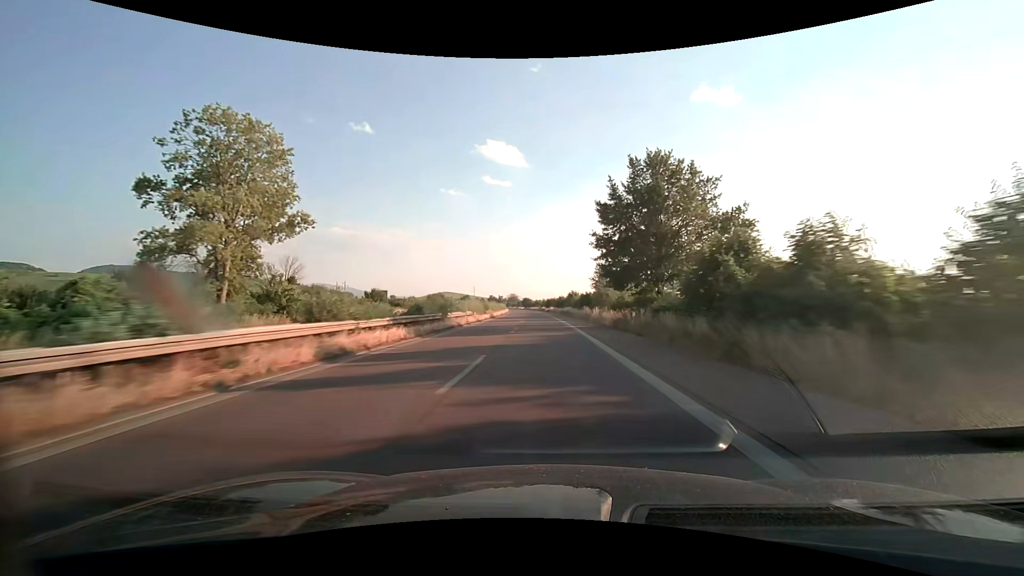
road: trunk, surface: asphalt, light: Day
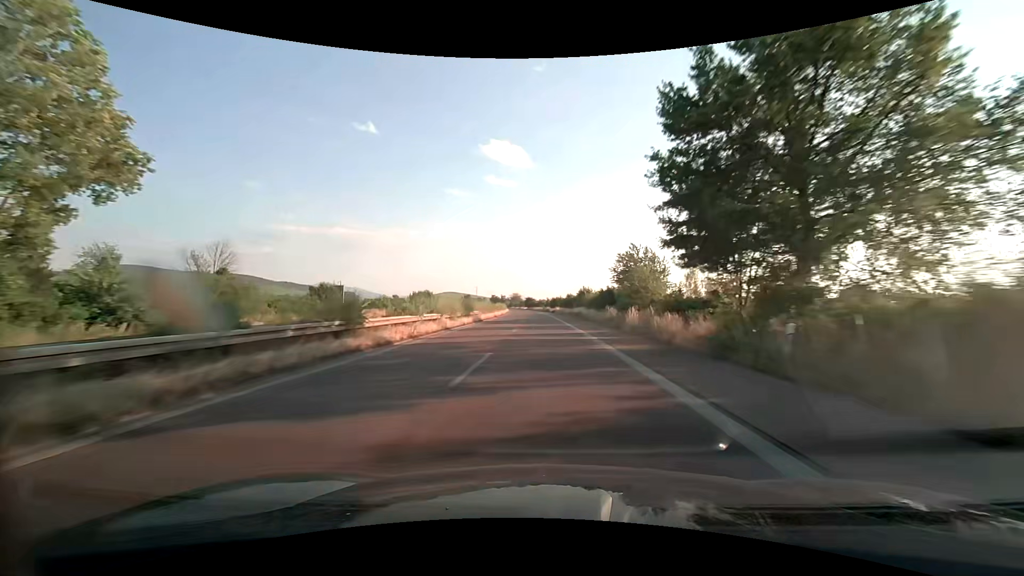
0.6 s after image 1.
(-0.1, +17.4) m; -1°
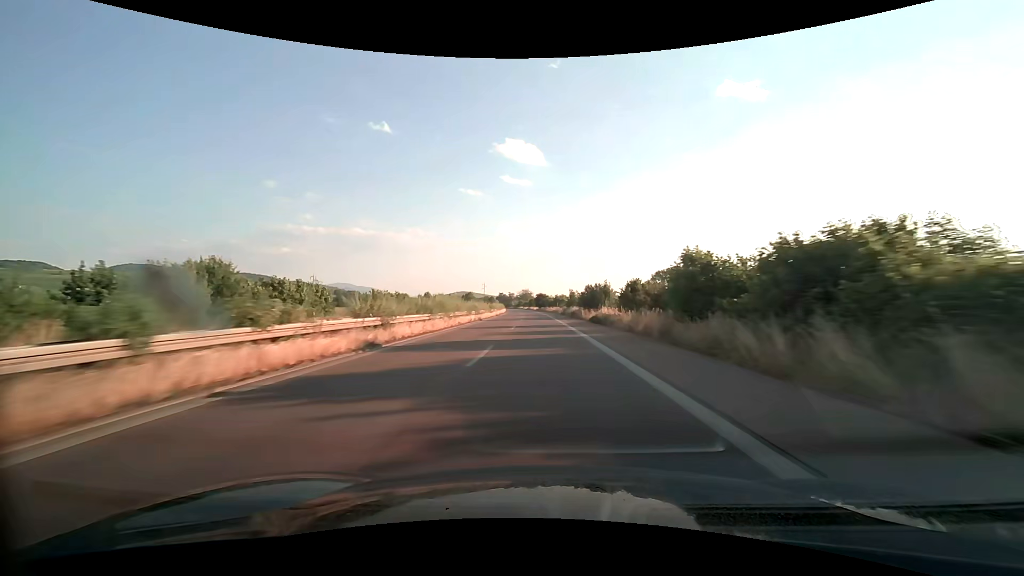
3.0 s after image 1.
(-1.0, +69.6) m; -2°
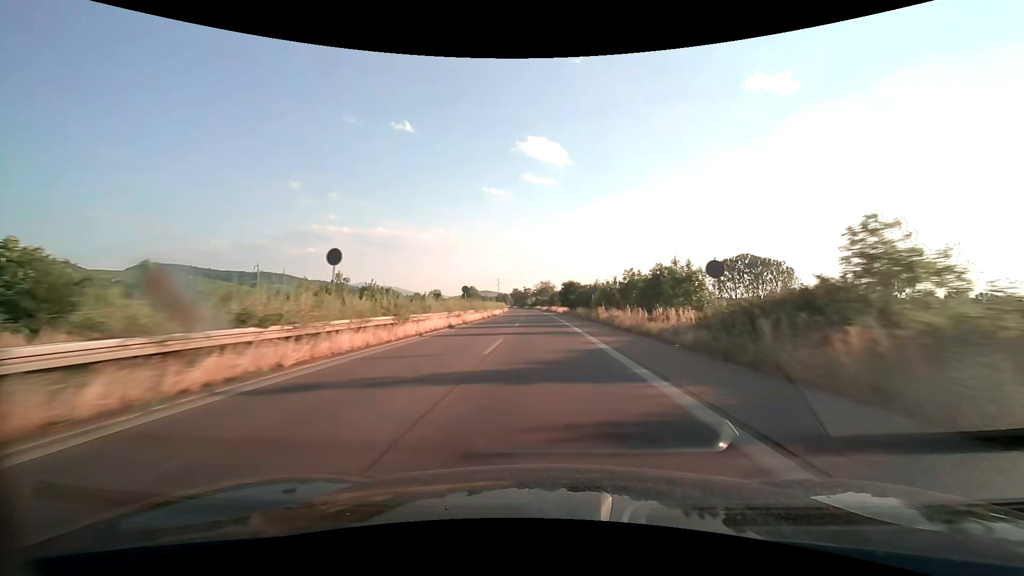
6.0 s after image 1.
(-2.0, +87.1) m; -3°
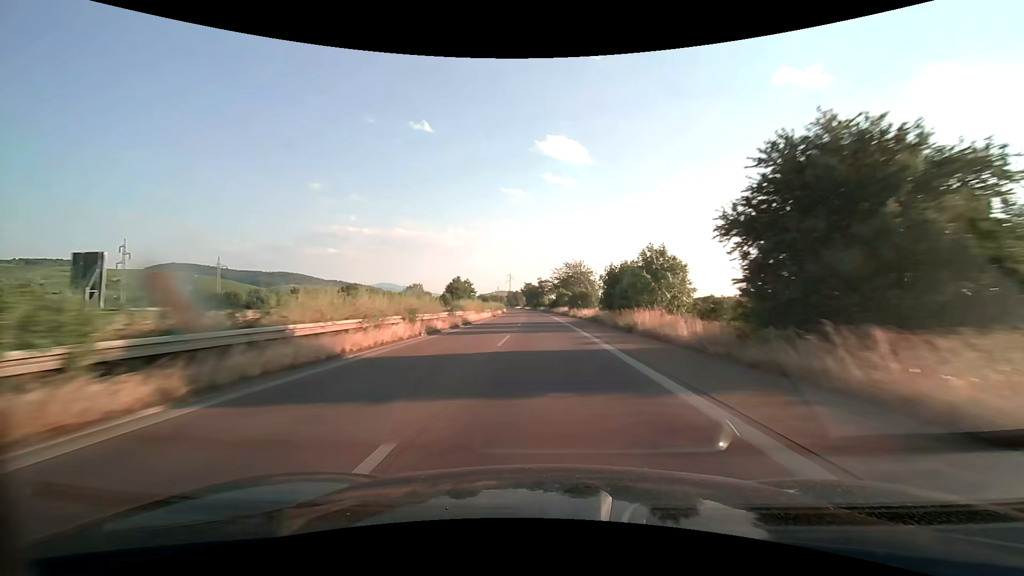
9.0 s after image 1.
(-1.9, +87.0) m; -2°
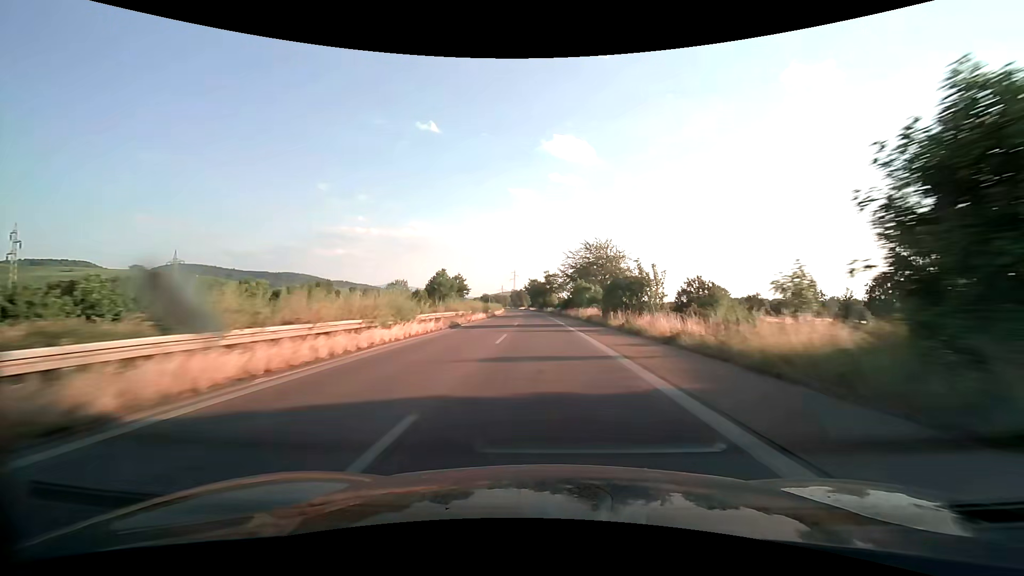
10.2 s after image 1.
(-0.3, +34.8) m; -1°
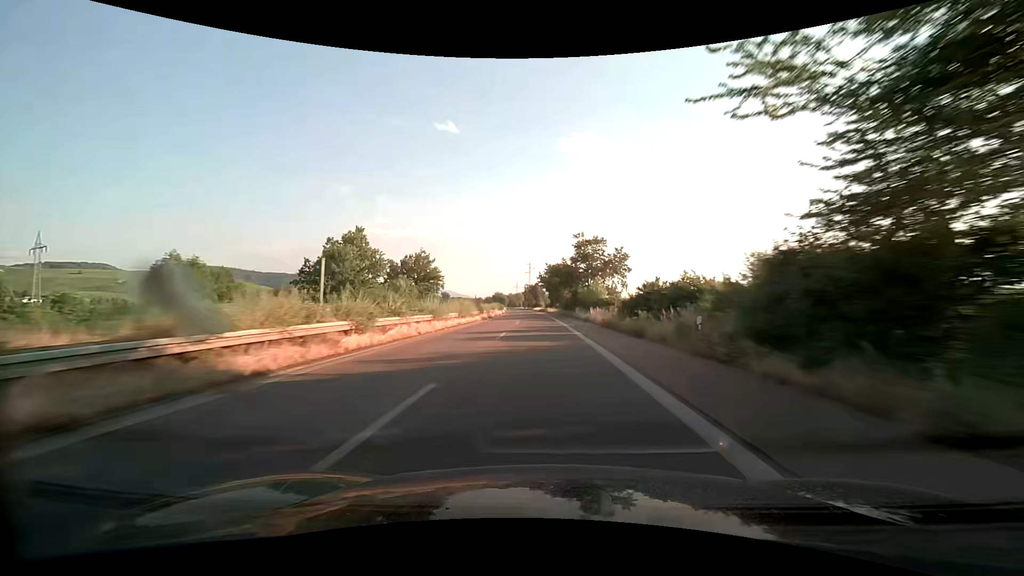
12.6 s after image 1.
(-1.5, +69.6) m; -2°
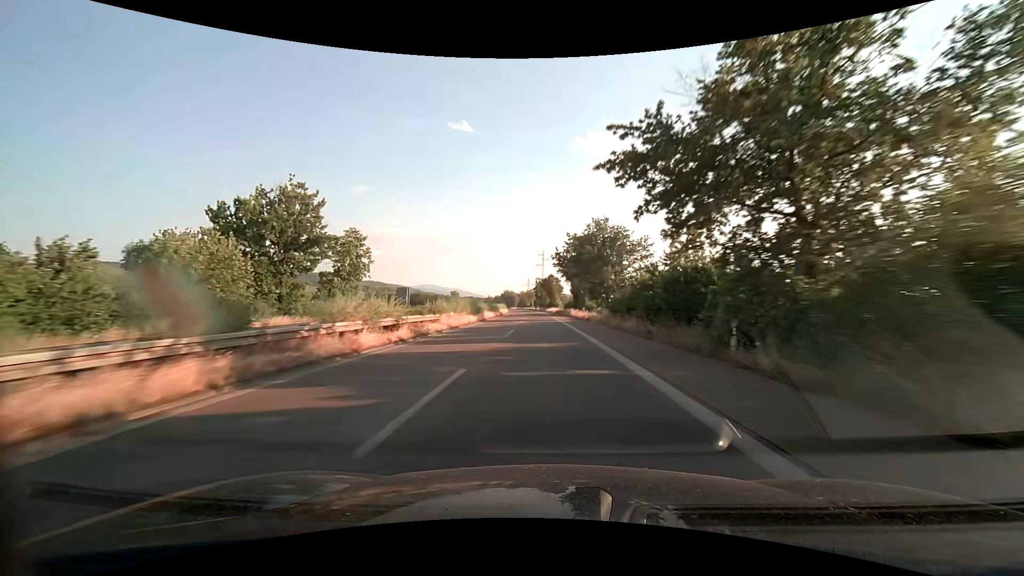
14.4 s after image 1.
(-0.9, +52.2) m; -2°
(0, +10) (0, +20) (0, +30) (0, +40) (-1, +50) (-1, +60) (-1, +70) (-1, +80) (-2, +90) (-2, +100) m
